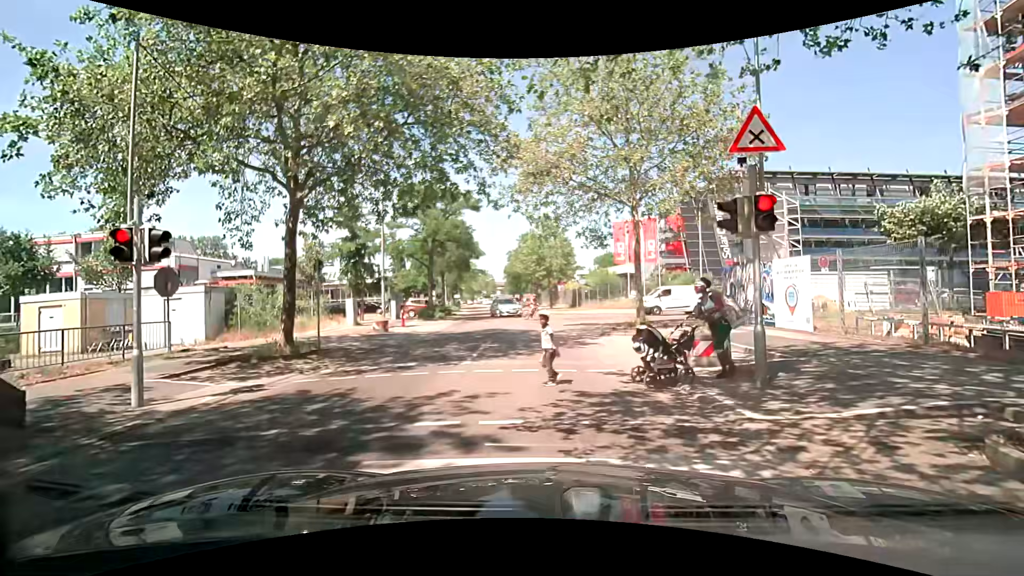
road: tertiary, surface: asphalt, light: Day
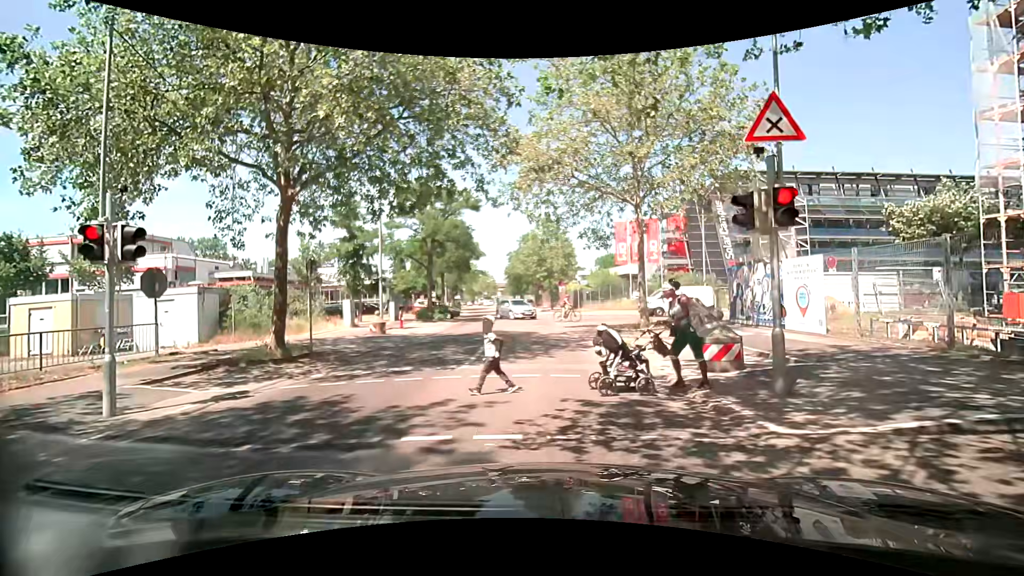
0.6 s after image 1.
(0.0, +0.5) m; 0°
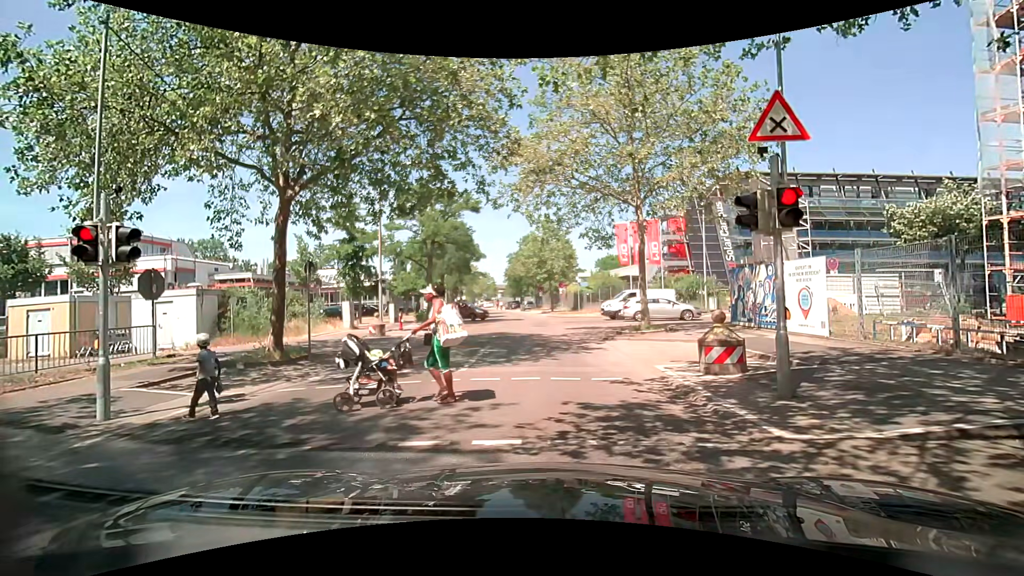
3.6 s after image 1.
(0.0, +0.2) m; 0°
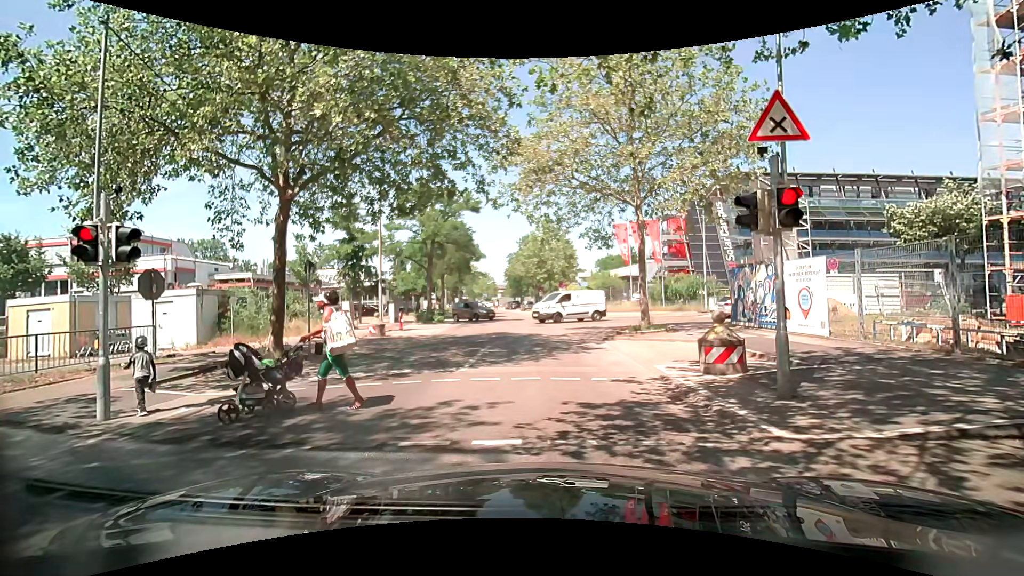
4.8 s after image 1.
(0.0, 0.0) m; 0°
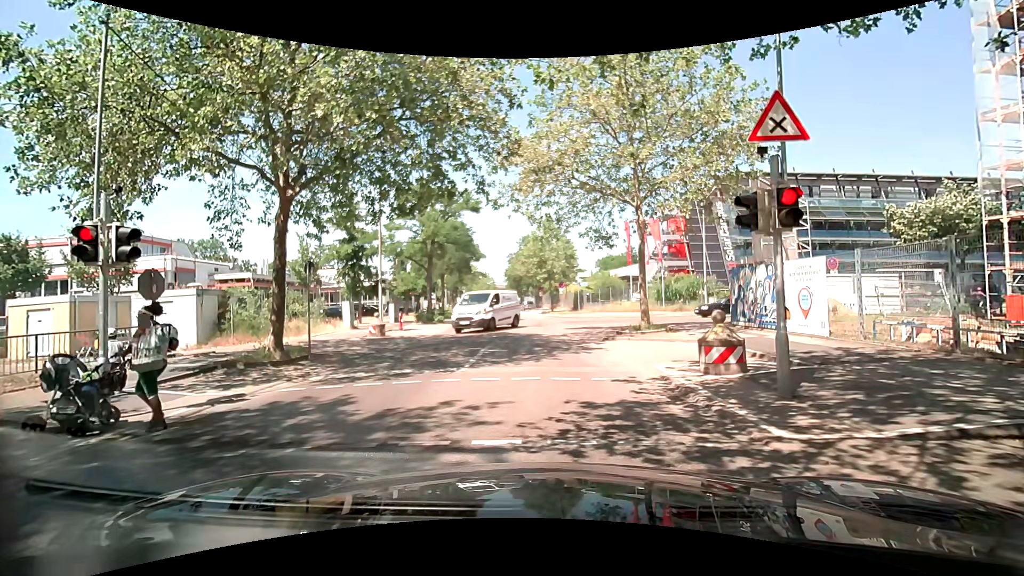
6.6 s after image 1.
(0.0, 0.0) m; 0°
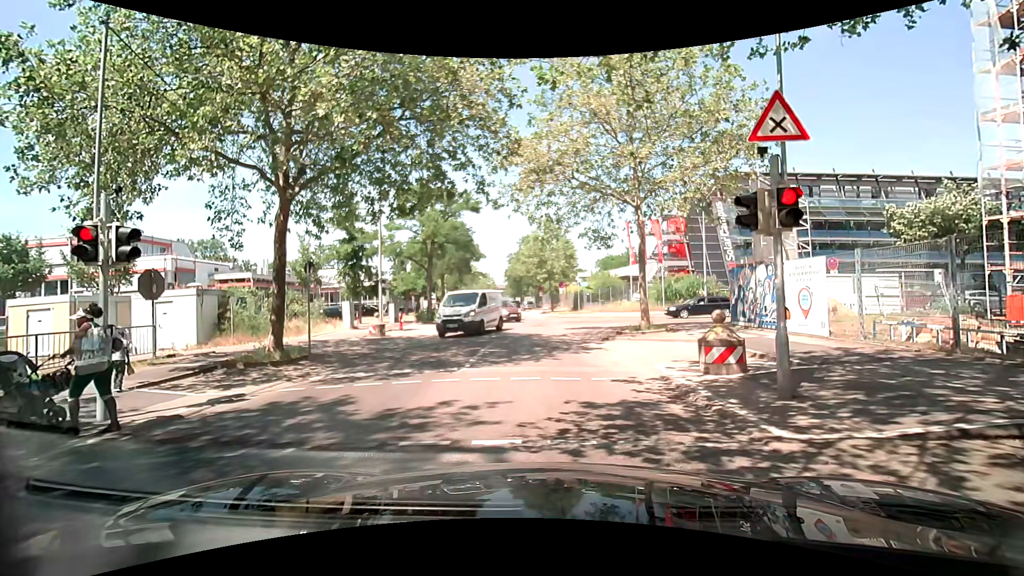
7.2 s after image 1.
(0.0, 0.0) m; 0°
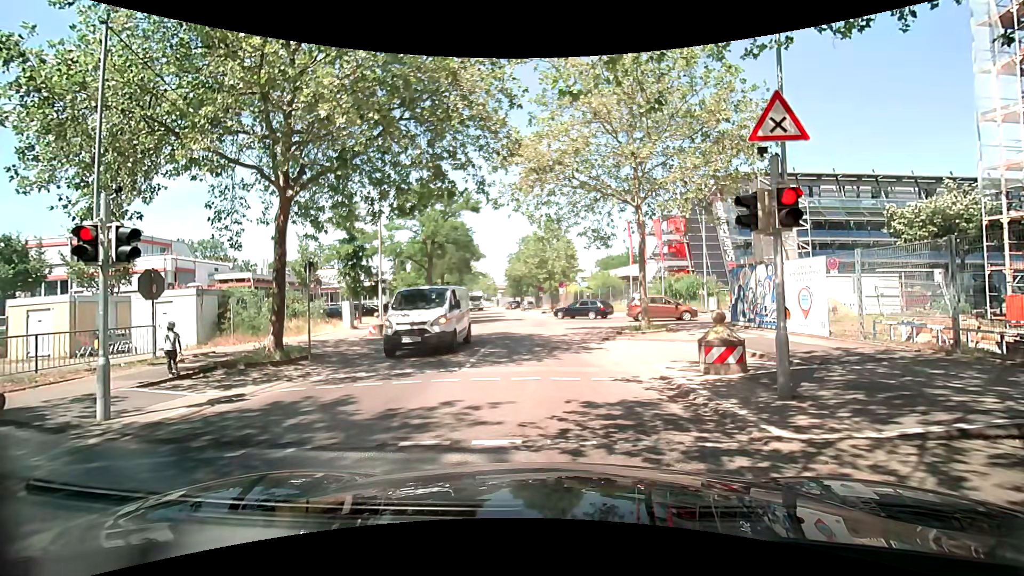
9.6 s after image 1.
(0.0, 0.0) m; 0°
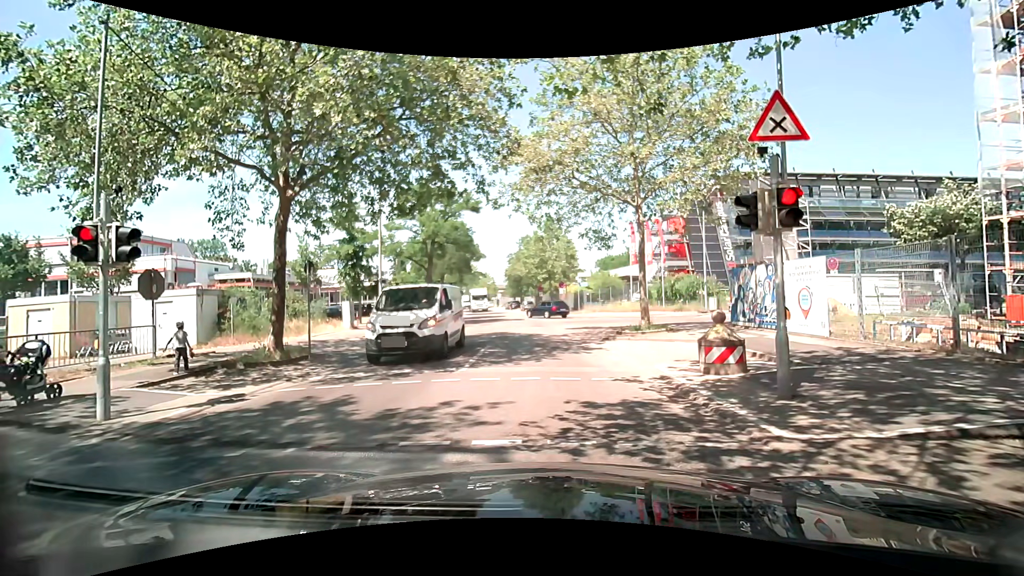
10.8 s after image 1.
(0.0, 0.0) m; 0°
